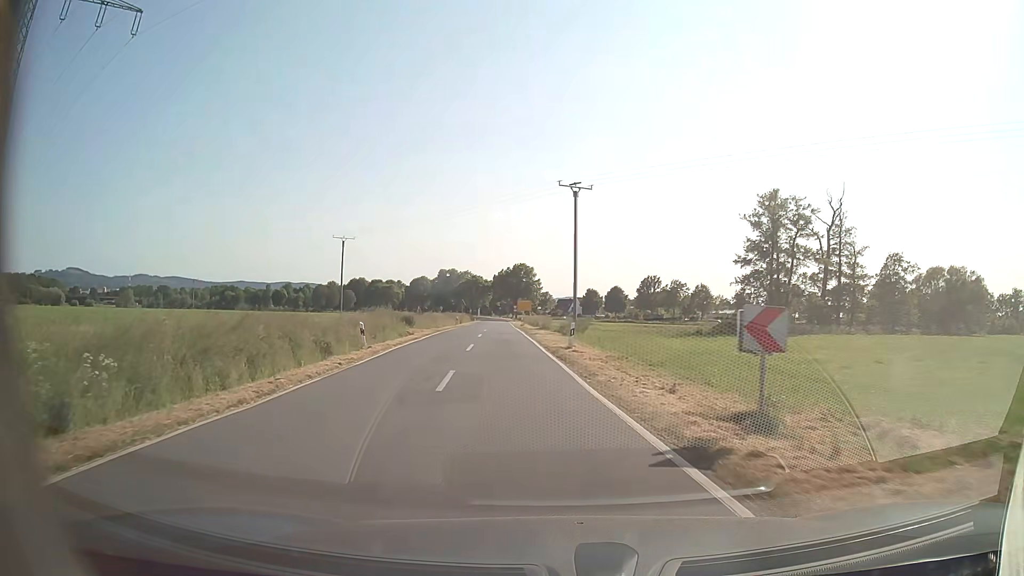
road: tertiary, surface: asphalt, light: Day
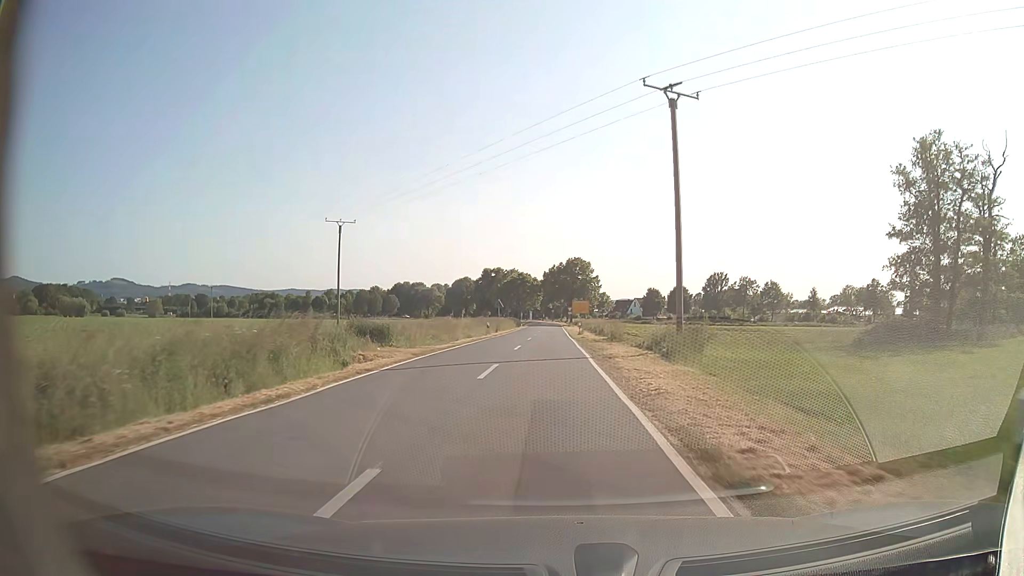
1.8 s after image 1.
(-1.3, +21.8) m; -5°
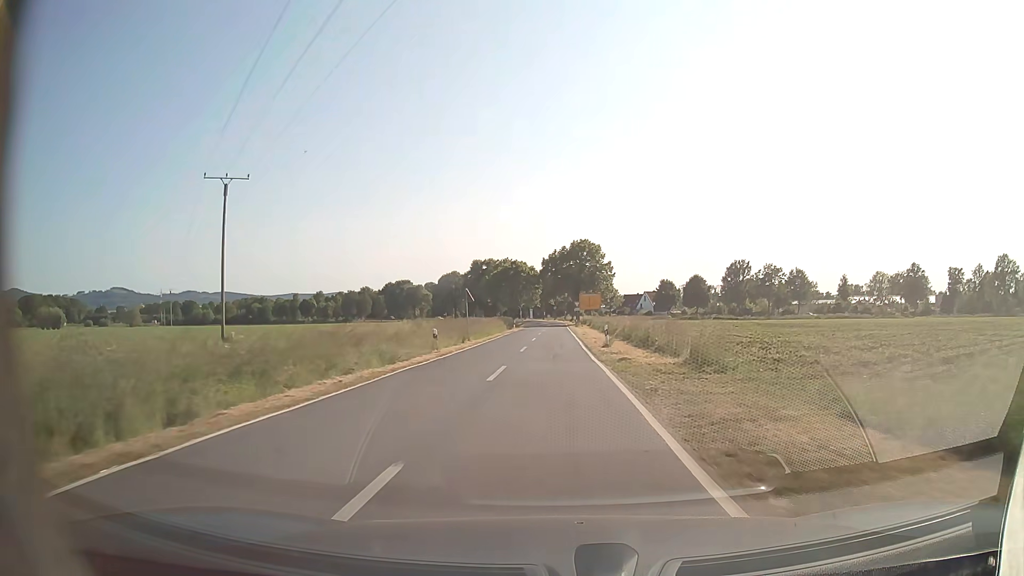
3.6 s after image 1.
(-0.2, +24.8) m; 0°
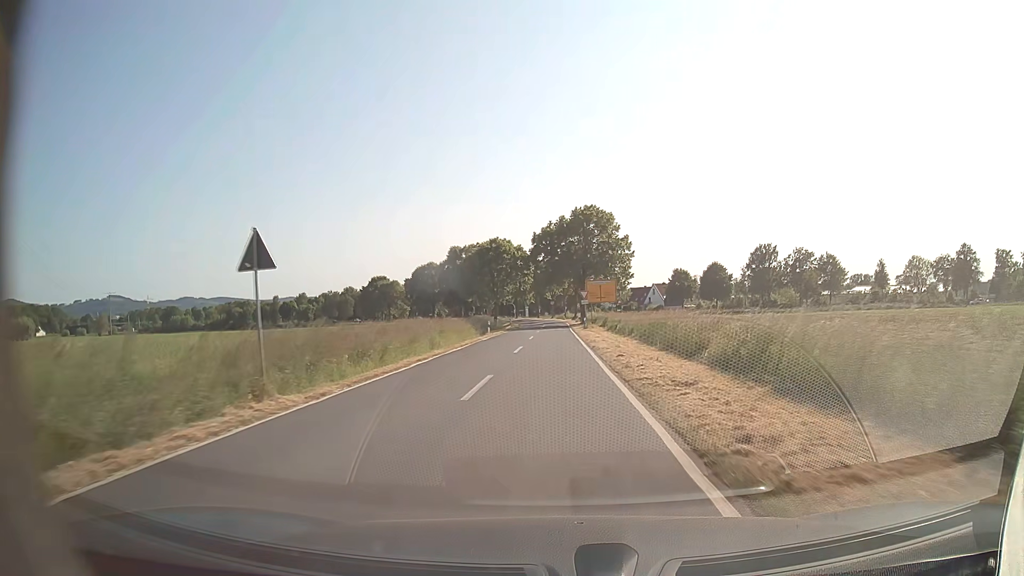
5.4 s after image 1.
(0.0, +27.6) m; 0°
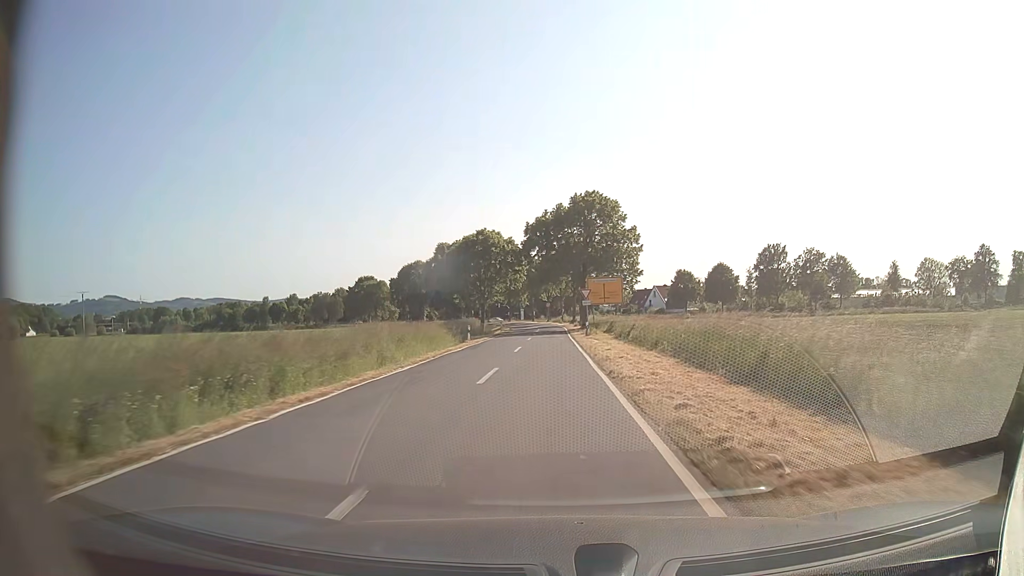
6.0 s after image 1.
(0.0, +9.6) m; 0°
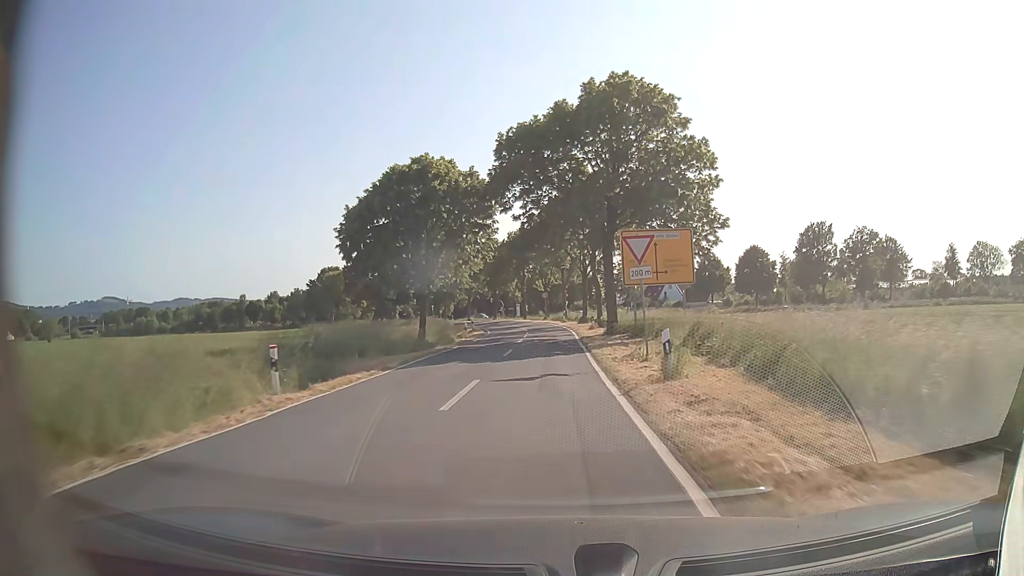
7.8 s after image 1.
(0.0, +28.9) m; +1°
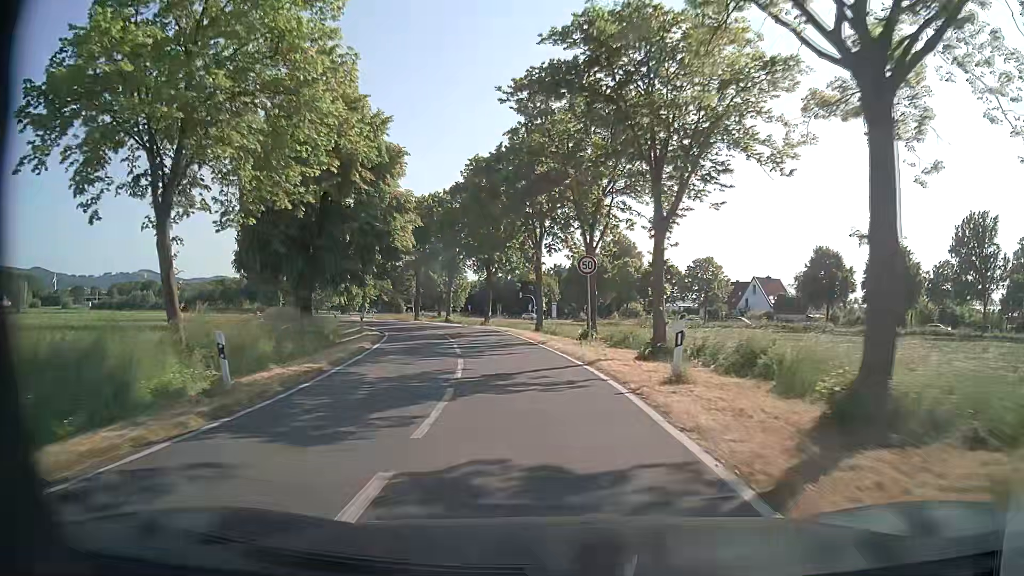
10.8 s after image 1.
(-0.9, +44.1) m; -4°
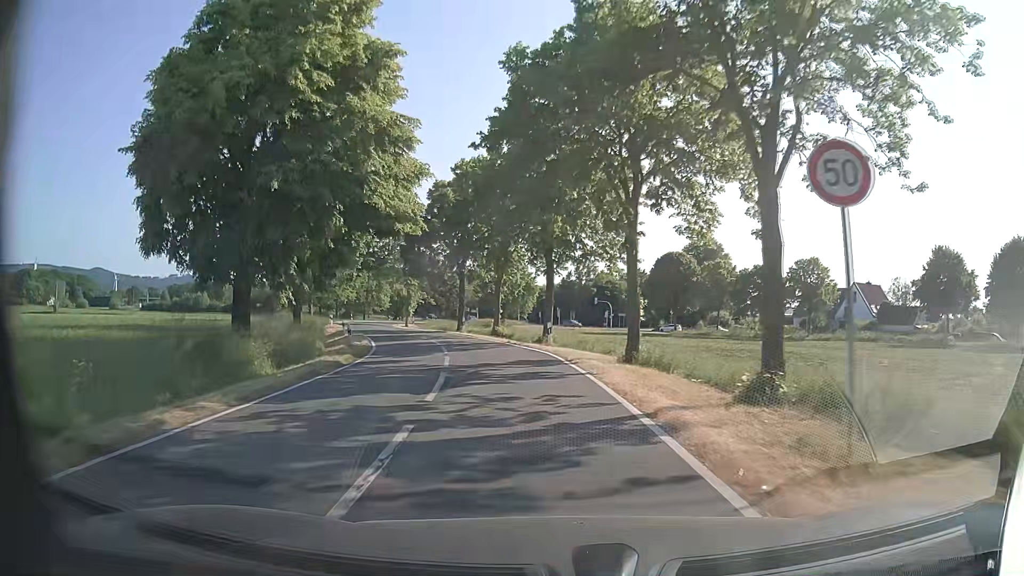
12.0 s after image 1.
(-0.7, +14.9) m; -6°
(0, +10) (-2, +20) (-4, +30) (-7, +39) (-10, +49) (-14, +58) (-18, +67) (-21, +77) (-22, +87) (-23, +96) m
